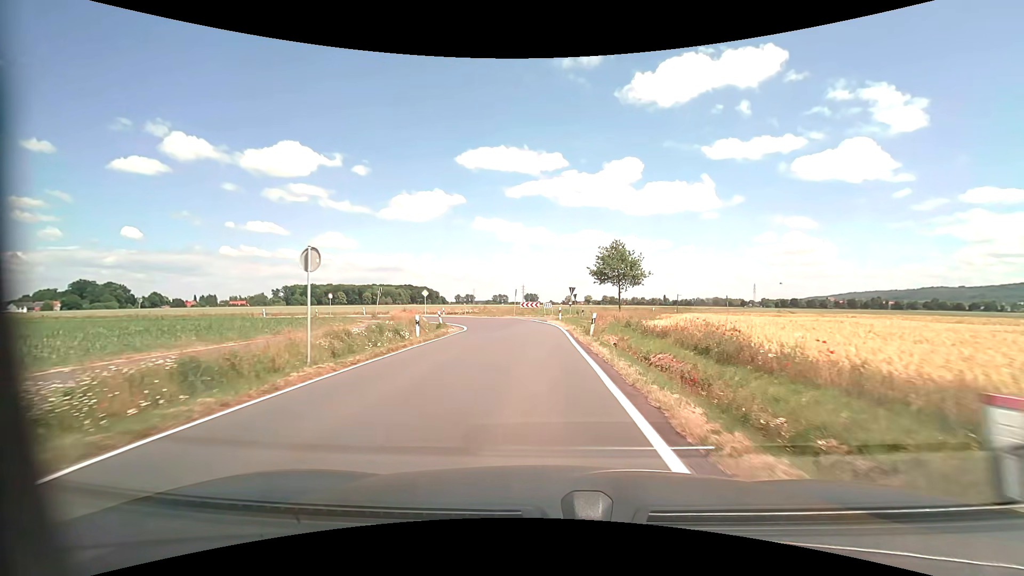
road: tertiary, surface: asphalt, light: Day
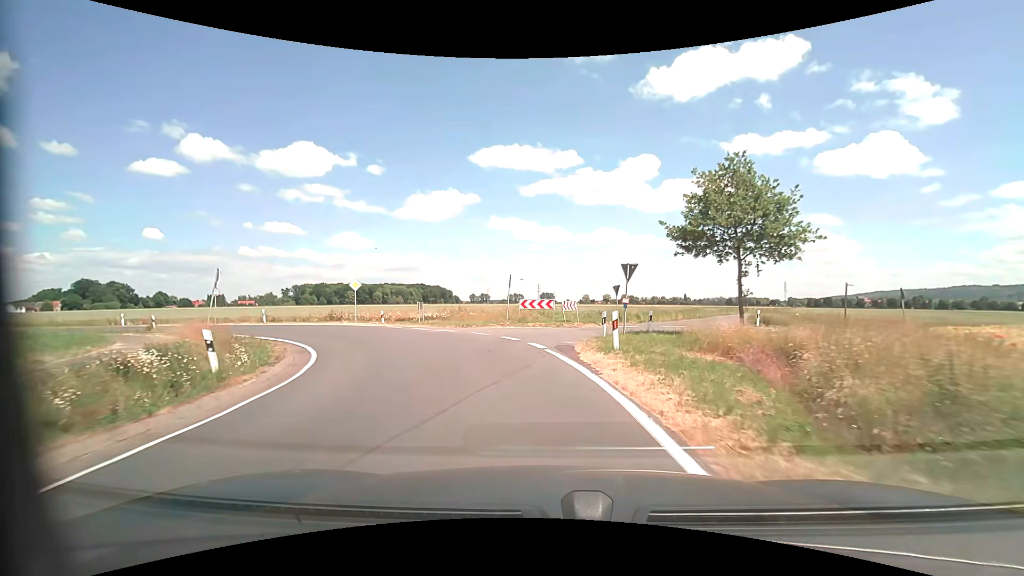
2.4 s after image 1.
(-0.3, +25.2) m; -2°
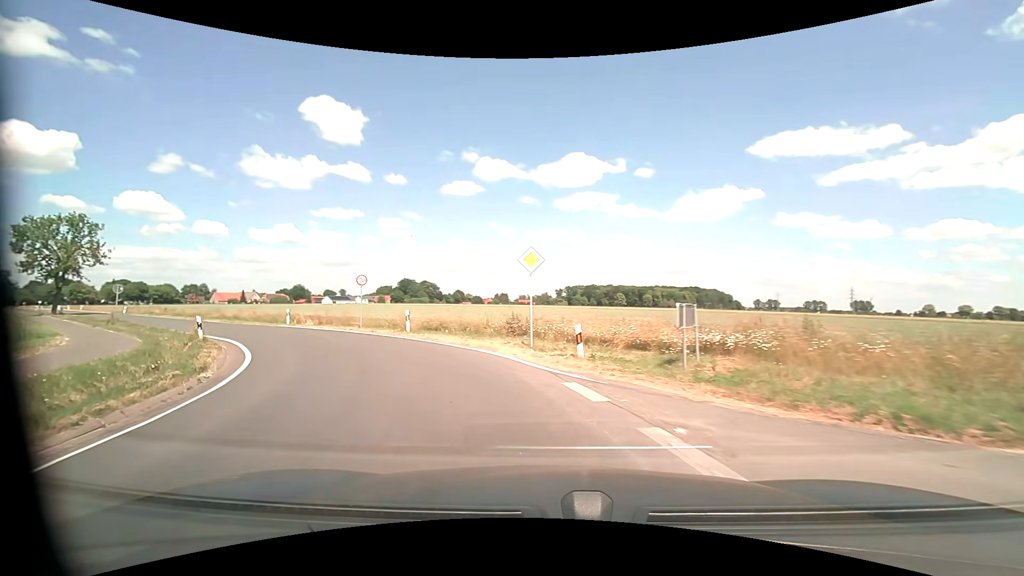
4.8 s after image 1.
(-4.0, +20.5) m; -30°
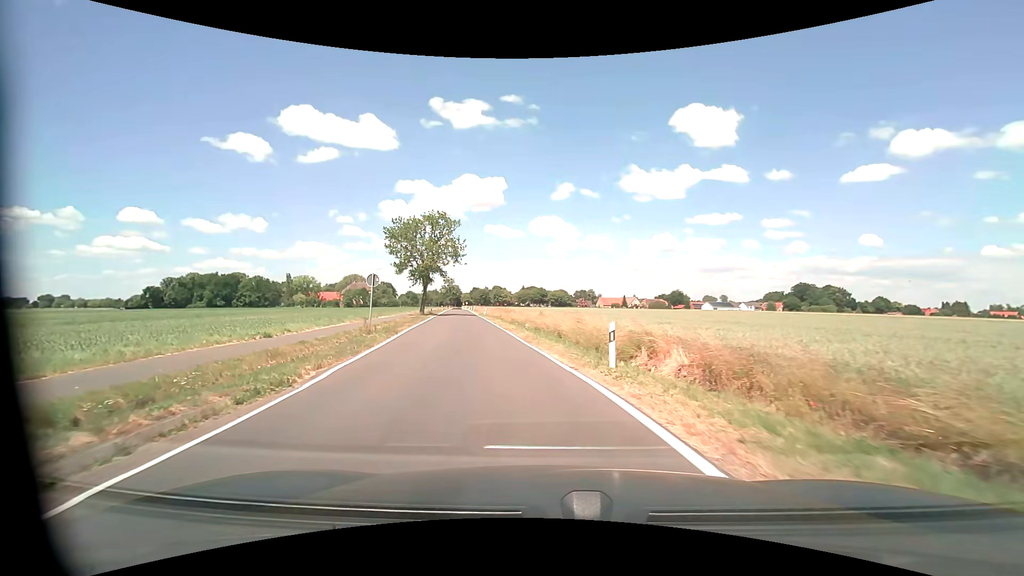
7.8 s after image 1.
(-9.3, +22.8) m; -41°
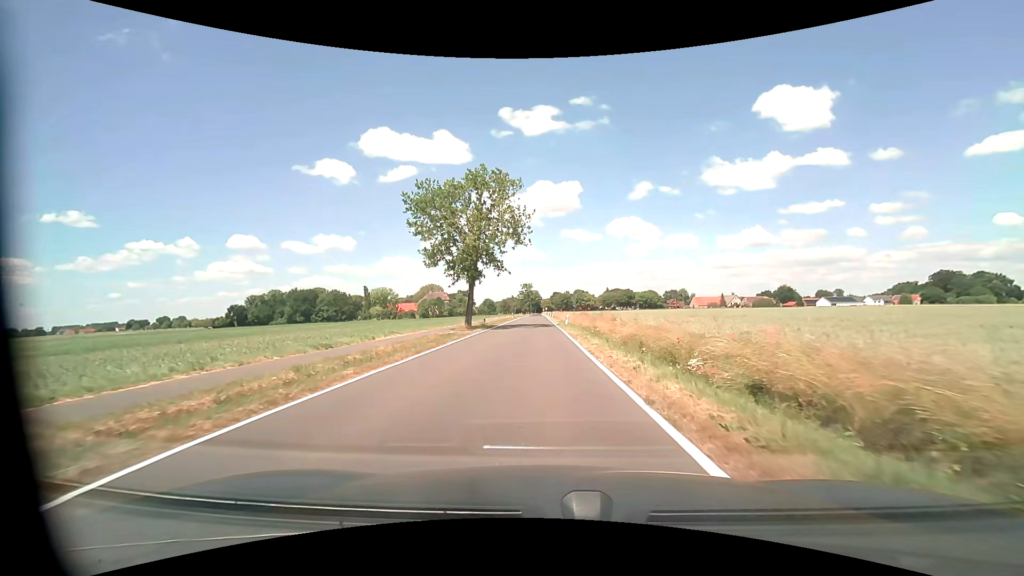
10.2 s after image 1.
(-2.6, +23.3) m; -10°
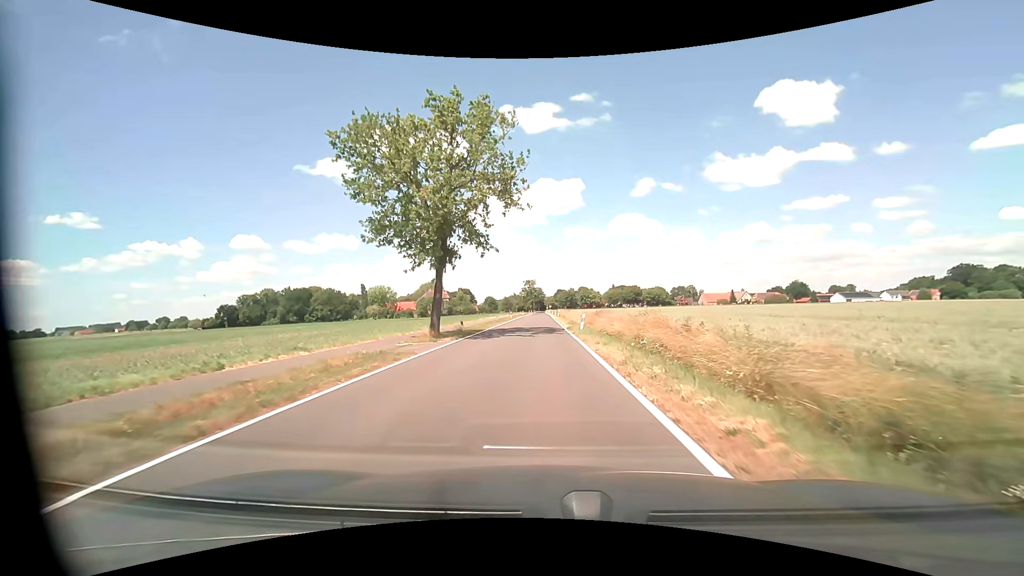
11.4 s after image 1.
(-0.1, +13.6) m; 0°
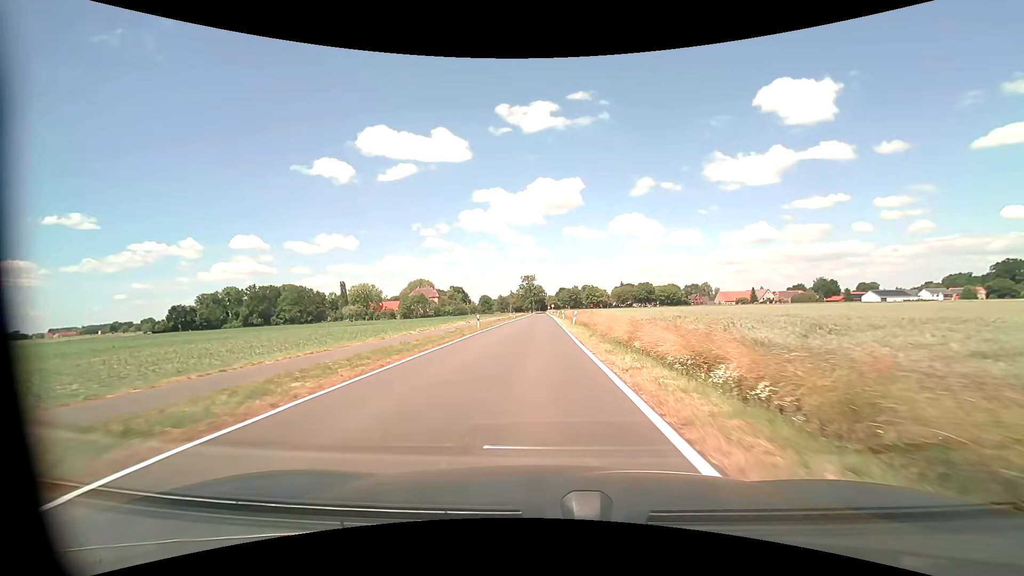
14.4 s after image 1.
(0.0, +38.2) m; 0°
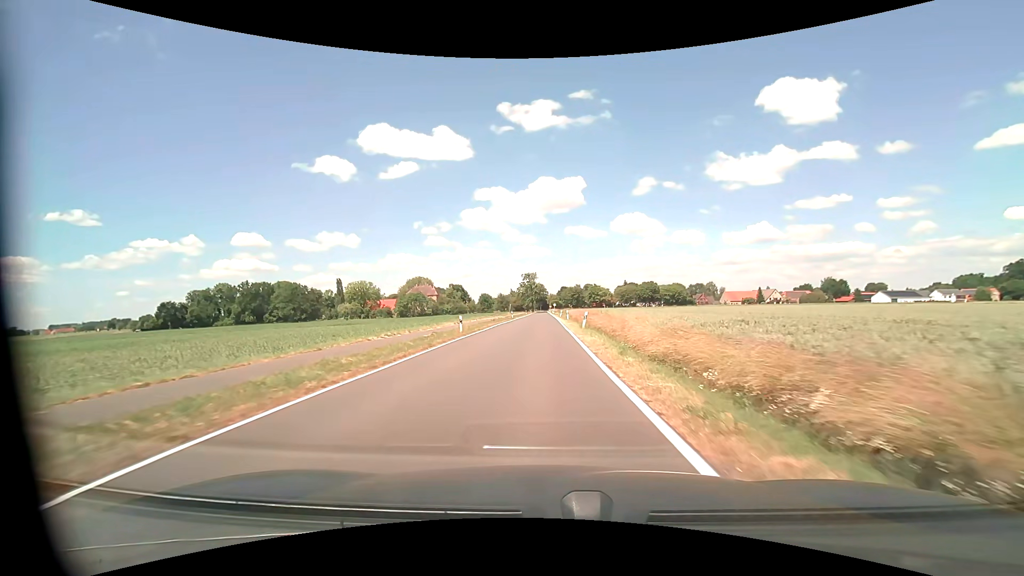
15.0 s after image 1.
(0.0, +8.3) m; 0°
(0, +10) (0, +20) (0, +30) (0, +40) (0, +50) (0, +60) (0, +70) (0, +80) (0, +90) (0, +100) m
